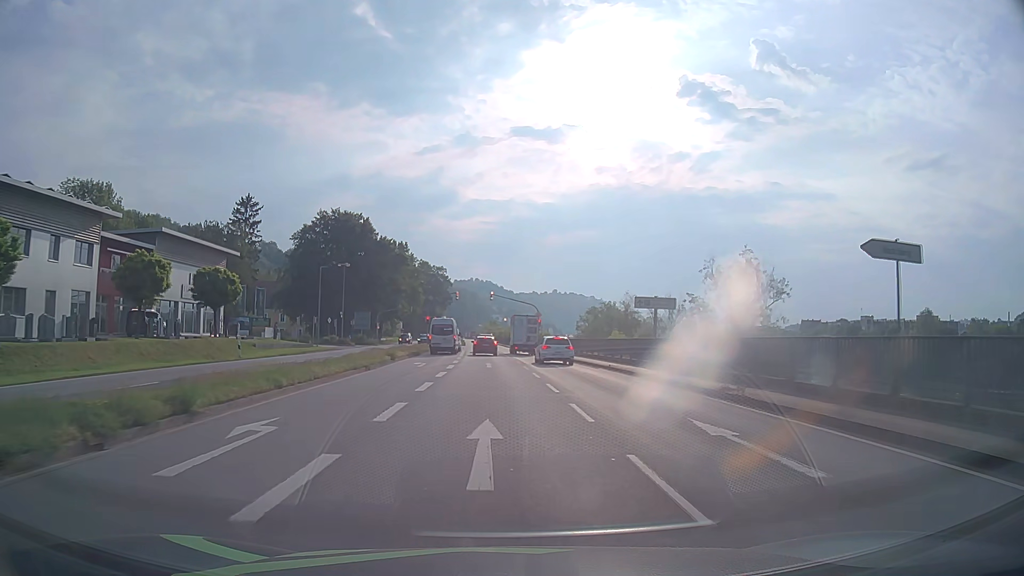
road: primary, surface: asphalt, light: Day
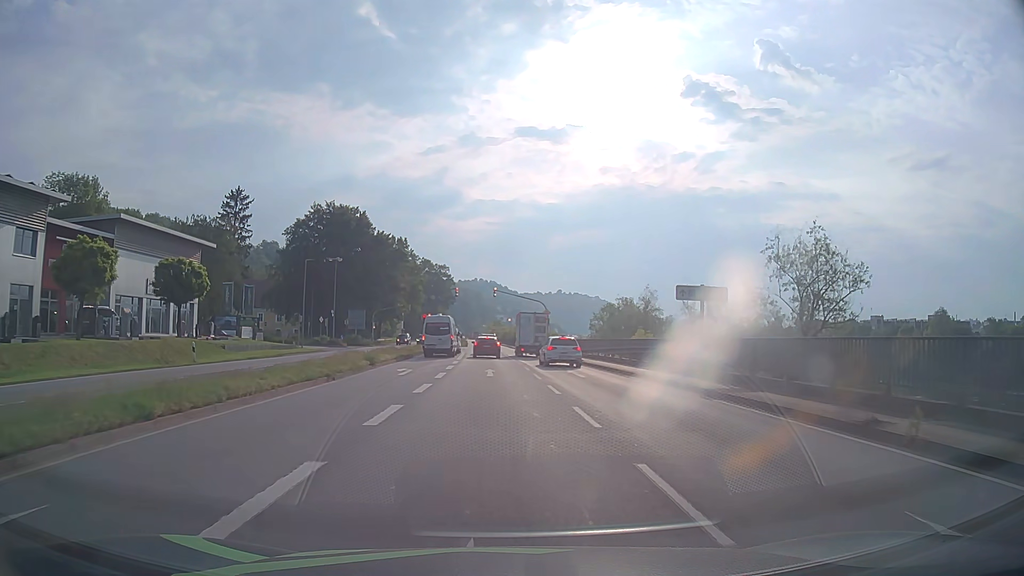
(0.0, +6.4) m; -1°
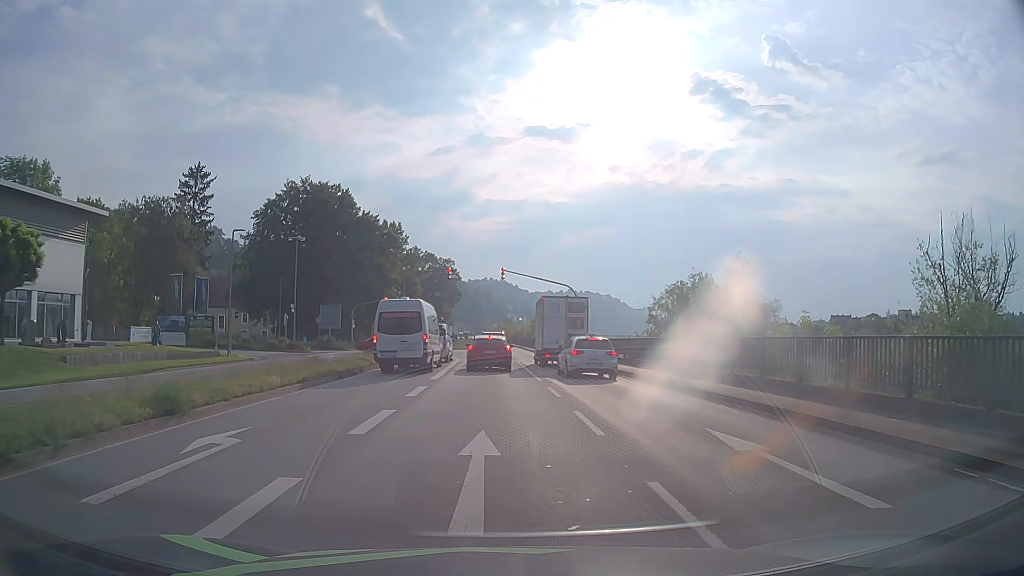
(-0.1, +18.3) m; -1°
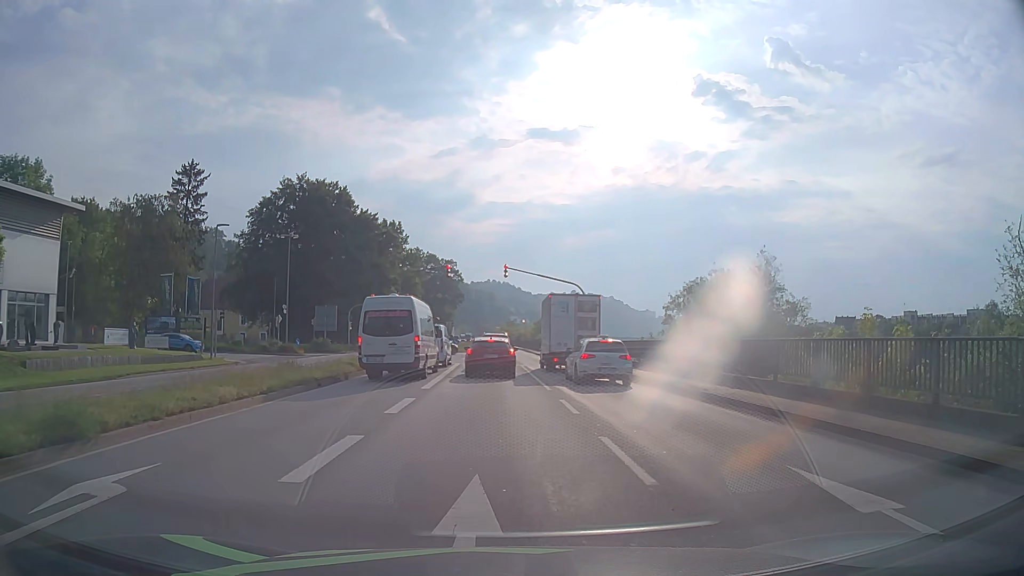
(0.0, +3.0) m; 0°
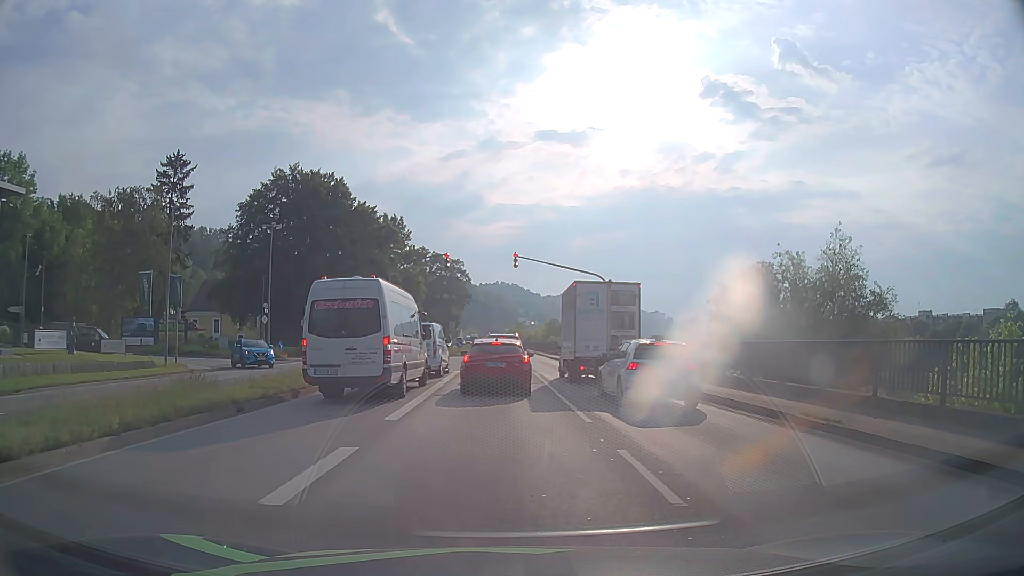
(0.0, +6.6) m; -1°
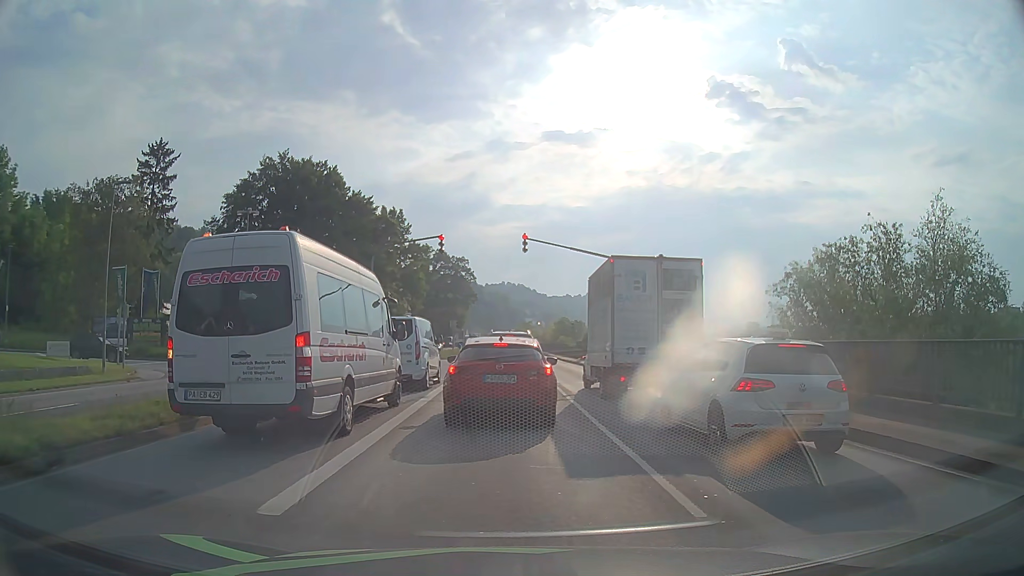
(0.0, +6.2) m; -1°
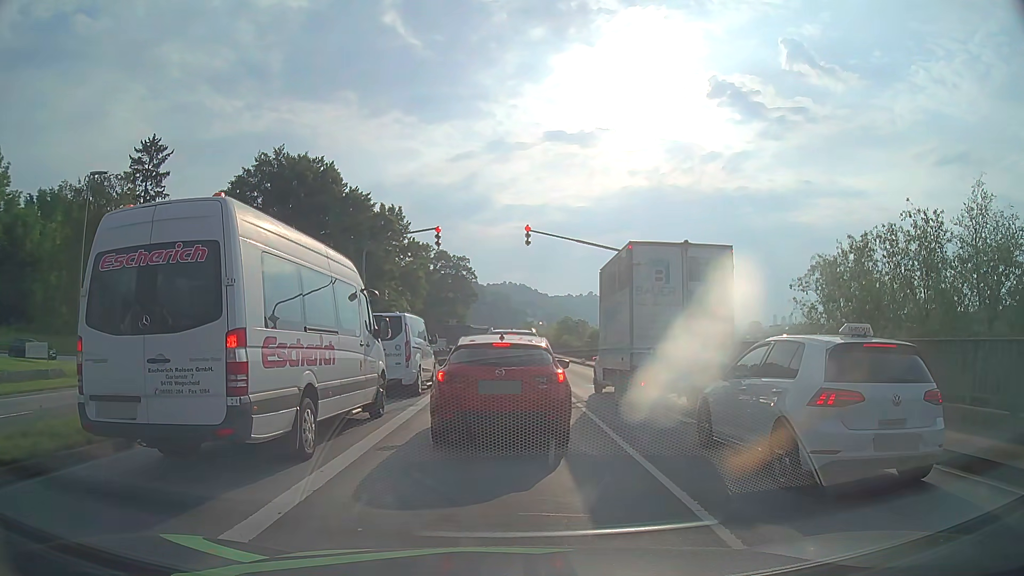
(0.0, +2.0) m; 0°
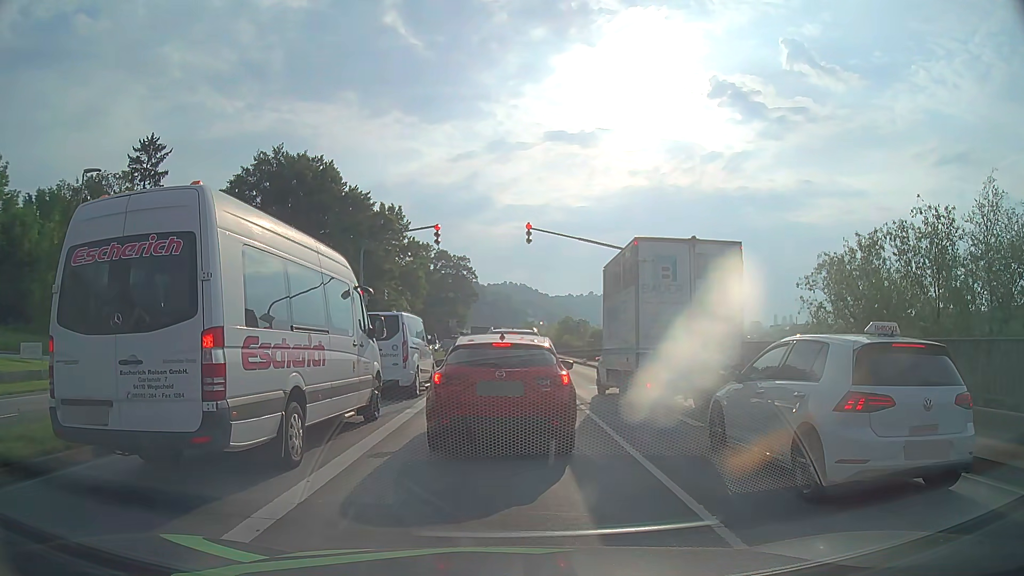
(0.0, +0.5) m; 0°
(0, +10) (0, +20) (0, +30) (0, +40) (0, +50) (0, +60) (0, +70) (0, +80) (0, +90) (0, +100) m
